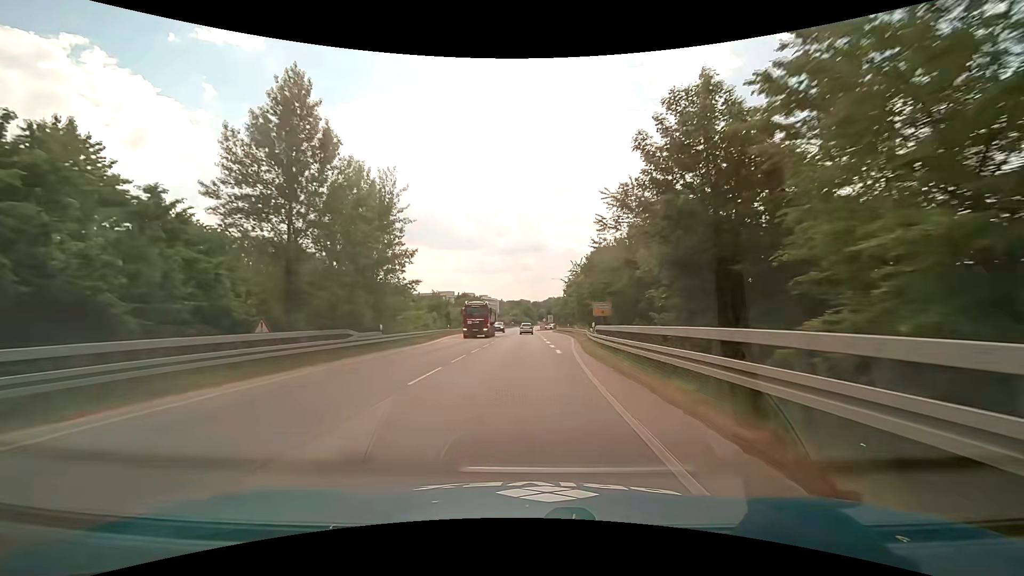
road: primary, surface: asphalt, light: Day
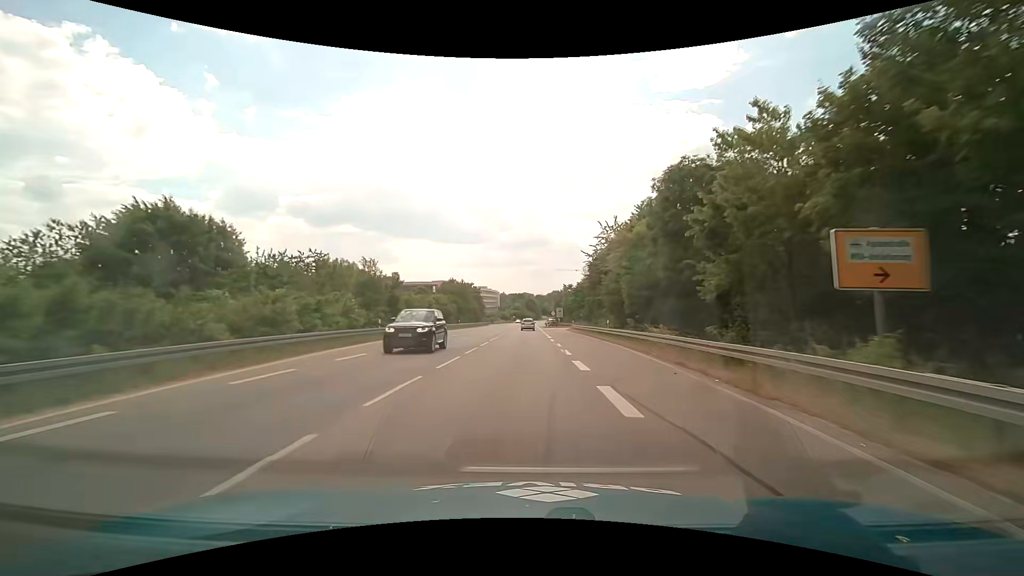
(-0.2, +32.6) m; -1°
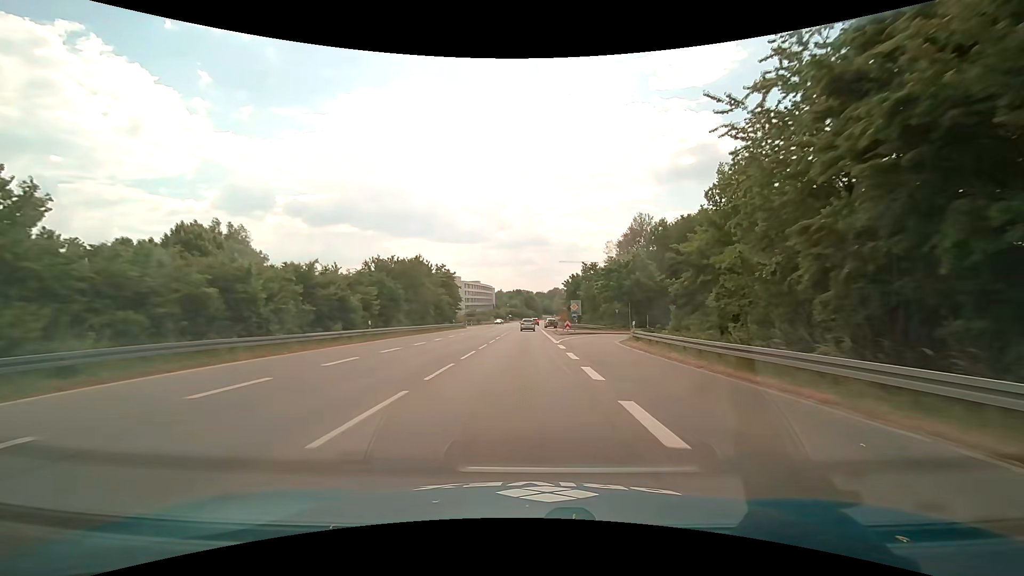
(+0.1, +43.5) m; 0°
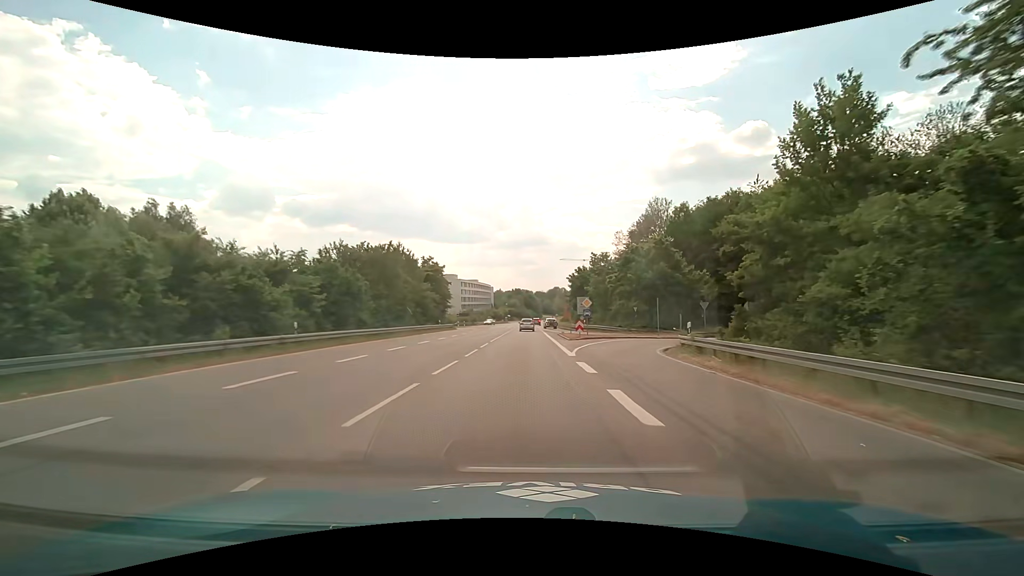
(0.0, +10.8) m; 0°
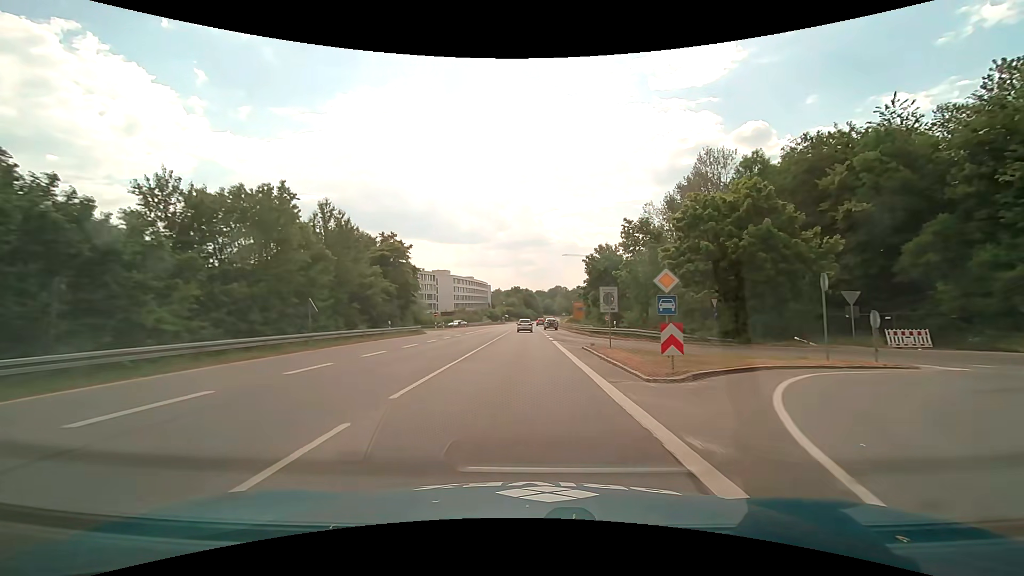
(0.0, +21.4) m; 0°
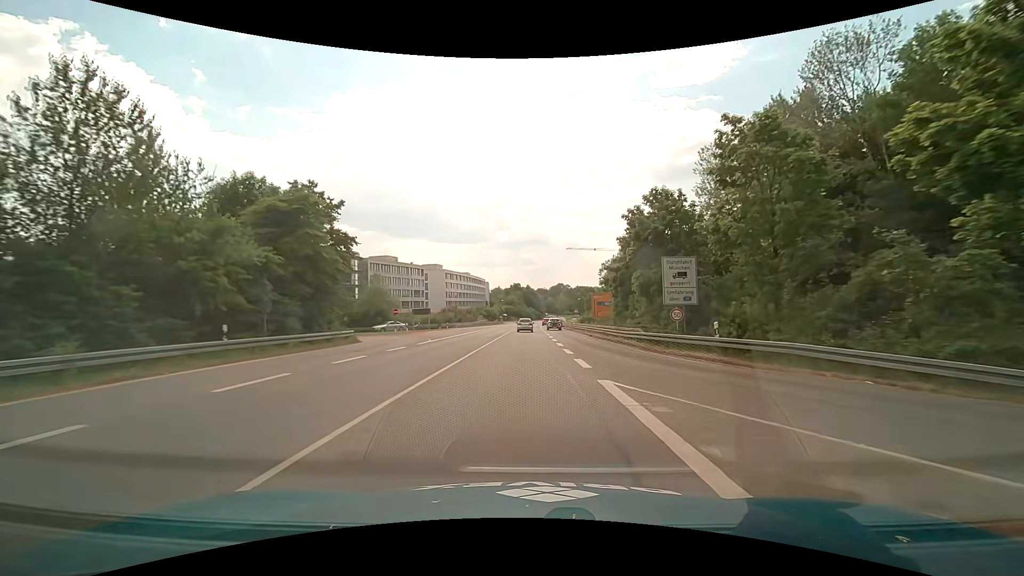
(0.0, +20.9) m; 0°
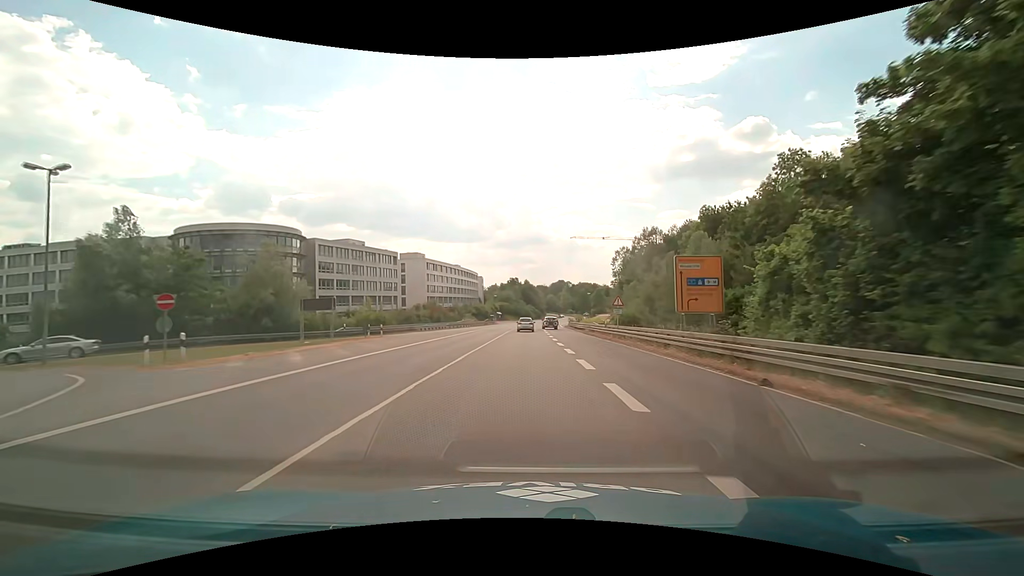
(-0.1, +30.5) m; 0°
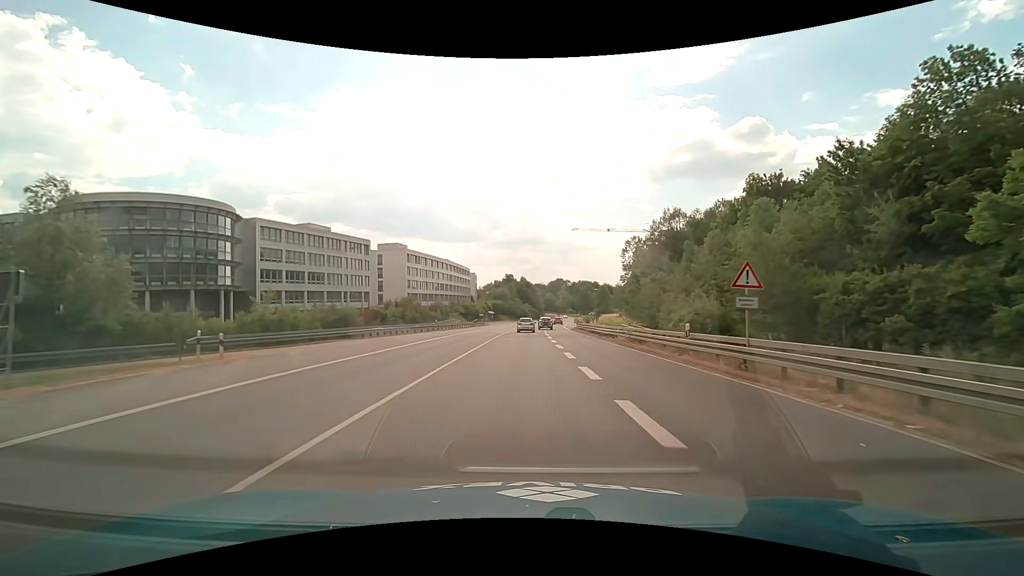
(+0.1, +19.9) m; 0°
(0, +10) (0, +20) (0, +30) (0, +40) (0, +50) (0, +60) (+1, +70) (+1, +80) (+1, +90) (+2, +100) m
